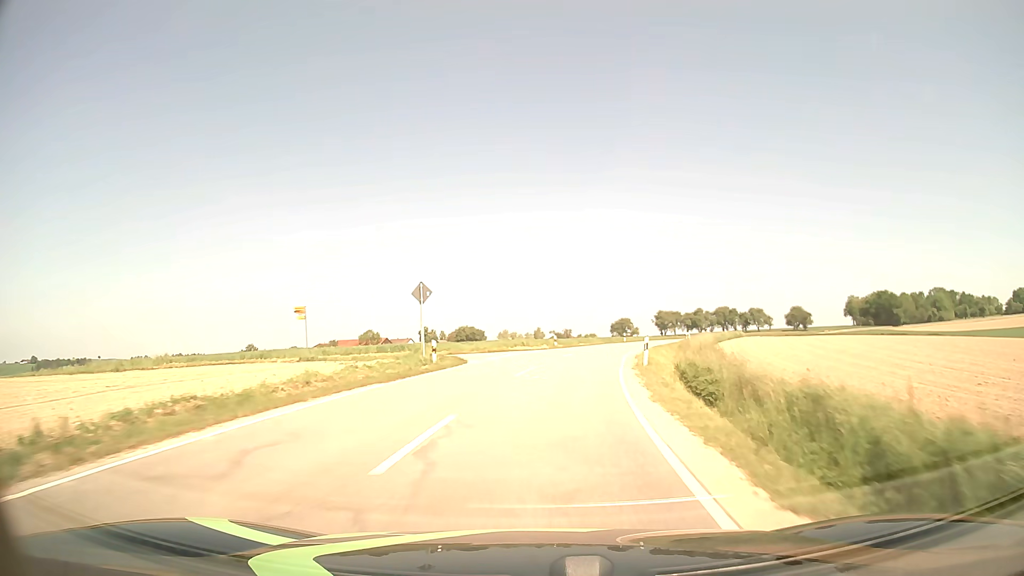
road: tertiary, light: Day
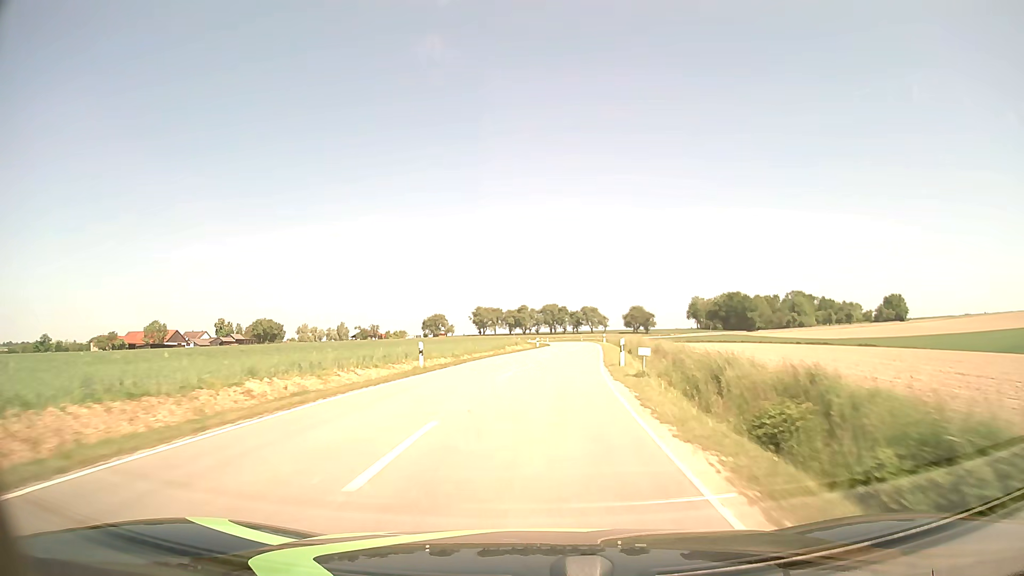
(+7.0, +47.6) m; +16°
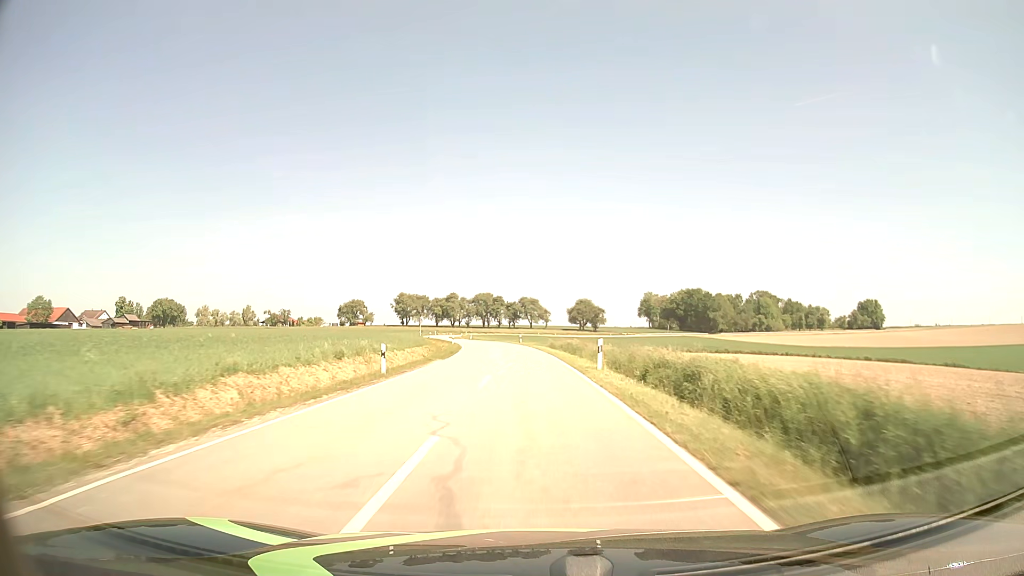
(+3.2, +49.7) m; +5°
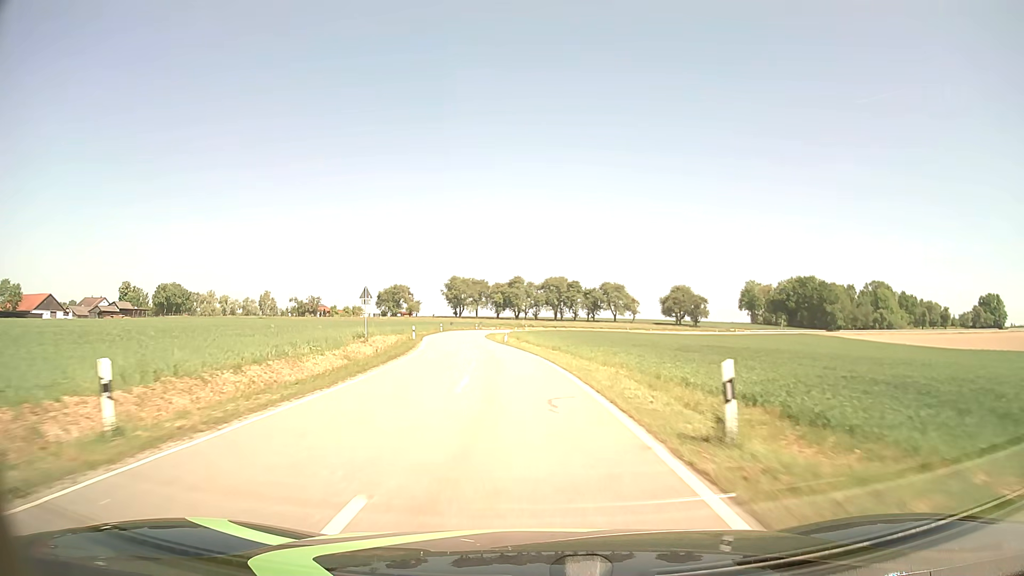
(-2.4, +63.7) m; -6°
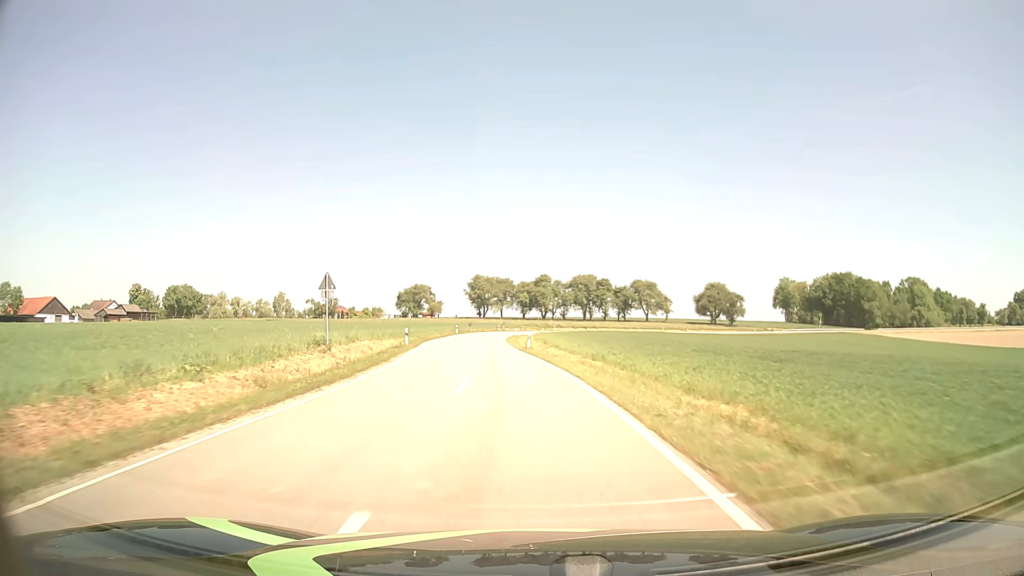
(-0.3, +12.5) m; -3°
